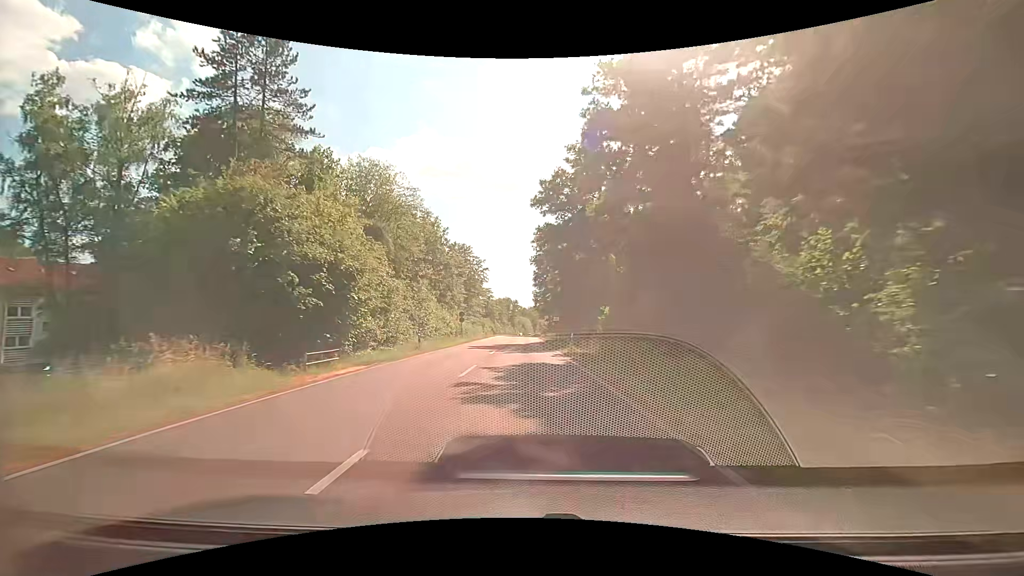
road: secondary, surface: asphalt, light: Day
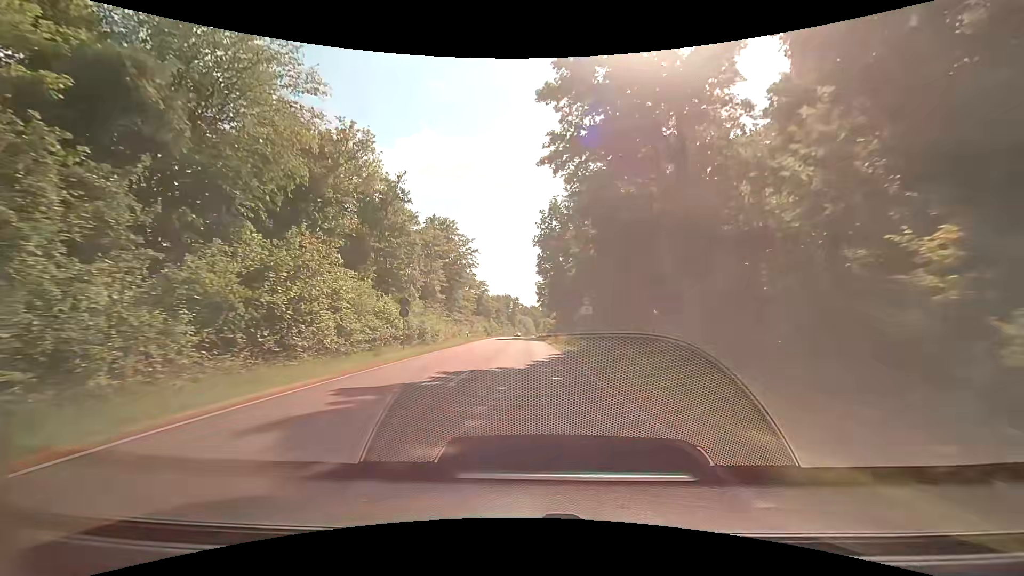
(0.0, +26.3) m; 0°
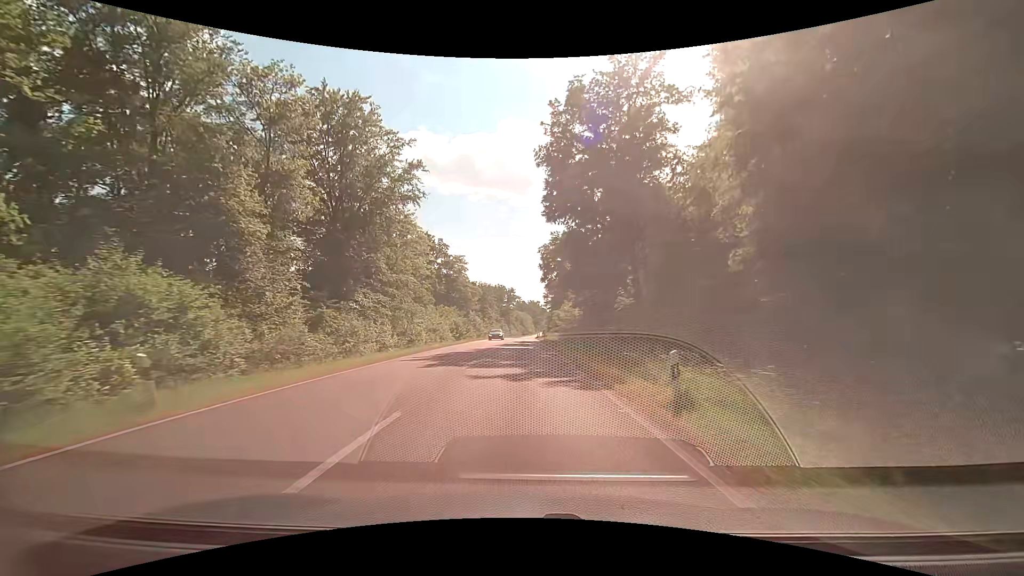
(+0.1, +44.2) m; 0°
